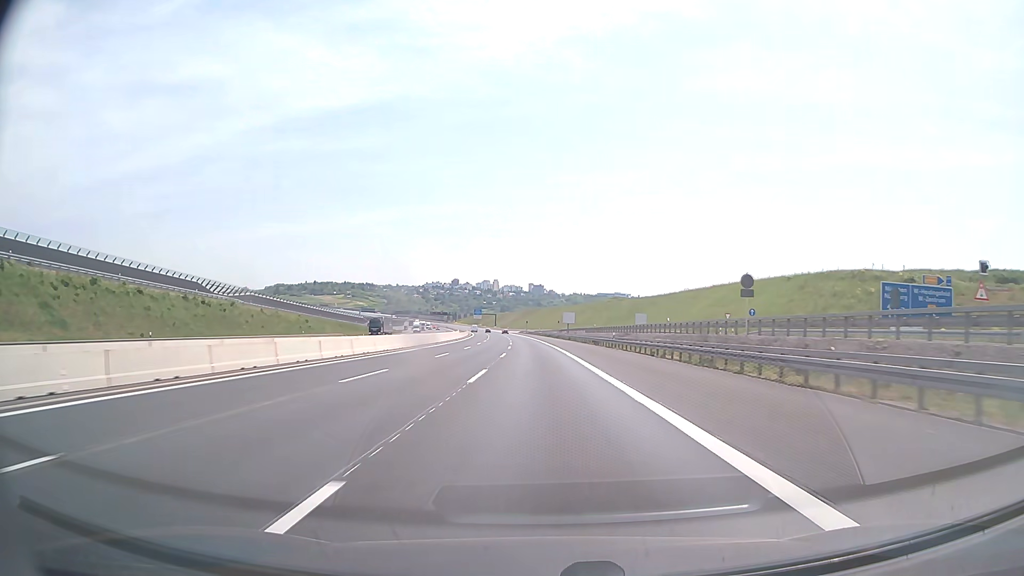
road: motorway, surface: asphalt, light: Day
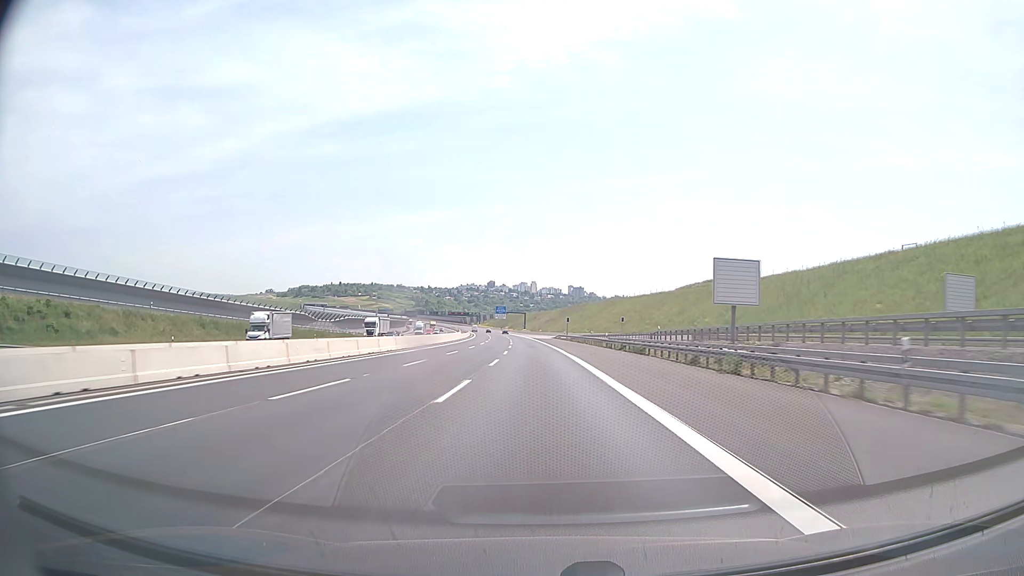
(-2.6, +95.2) m; -3°
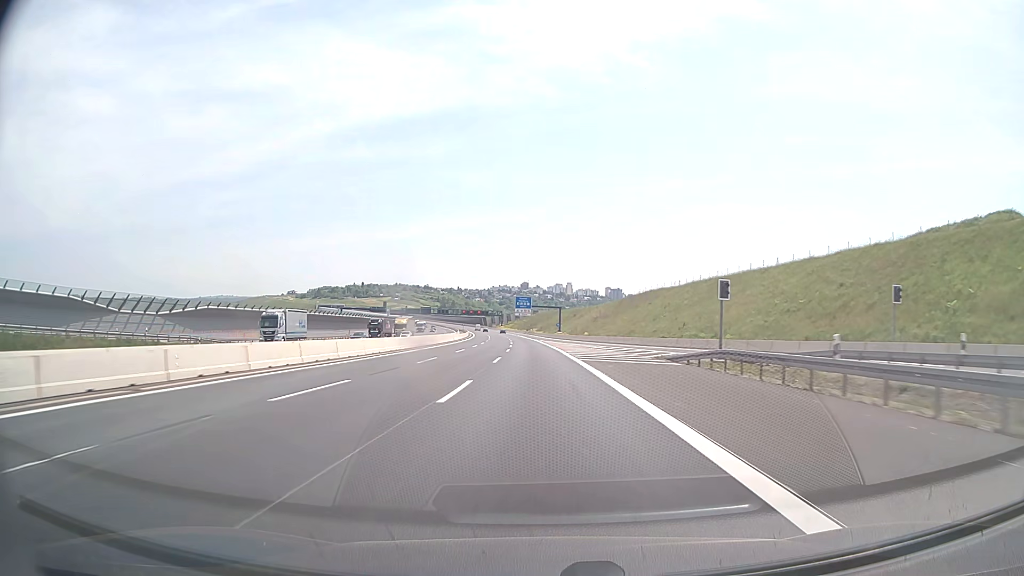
(-2.6, +95.0) m; -3°
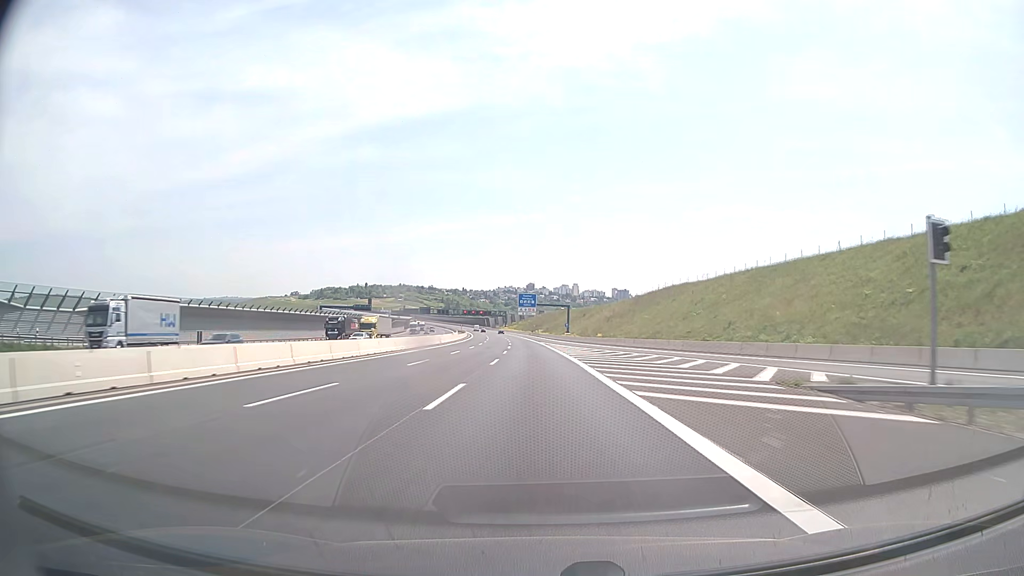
(-0.1, +19.0) m; -1°
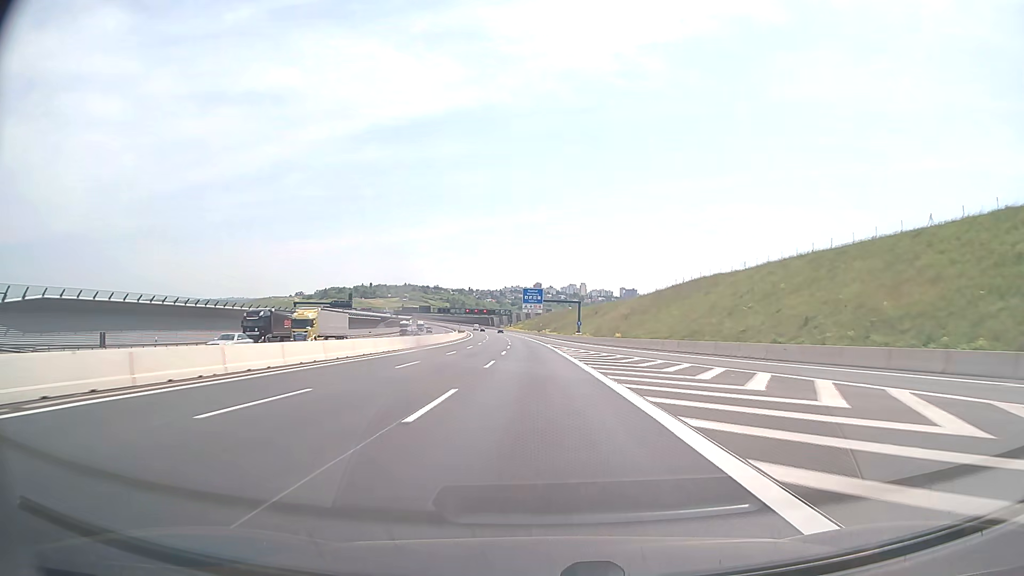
(-0.1, +19.0) m; 0°
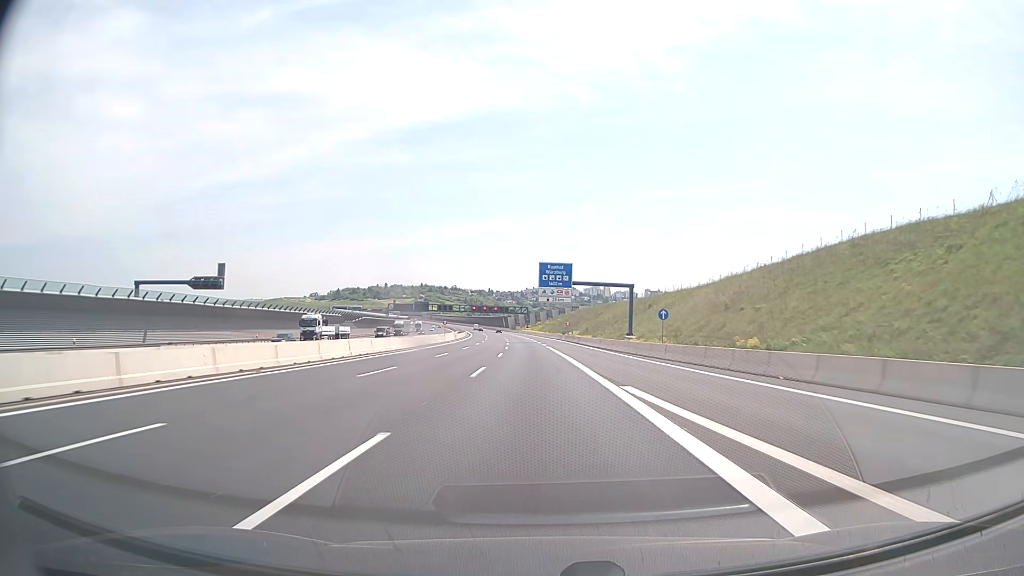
(-1.0, +57.0) m; -2°
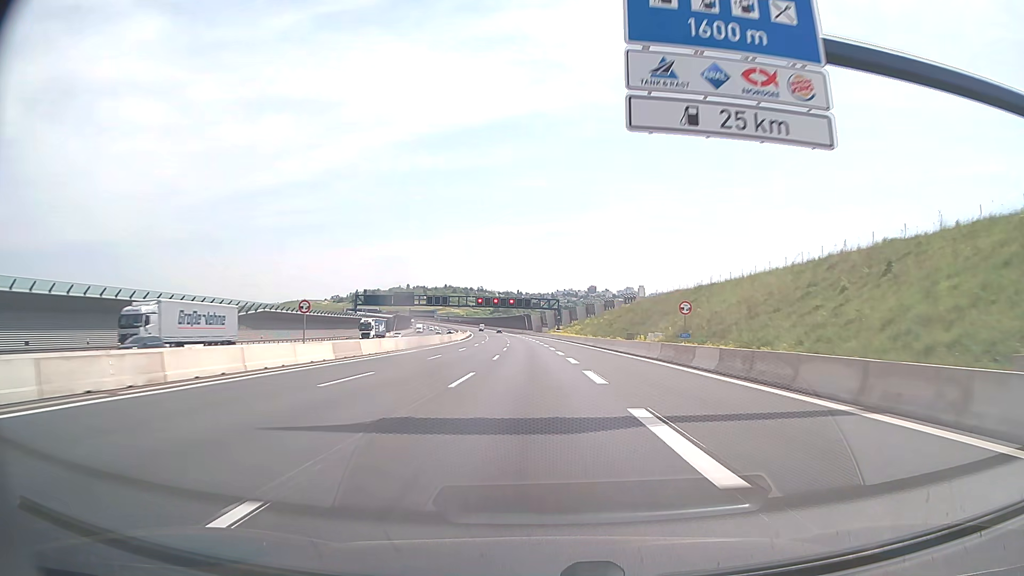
(-1.7, +75.9) m; -3°
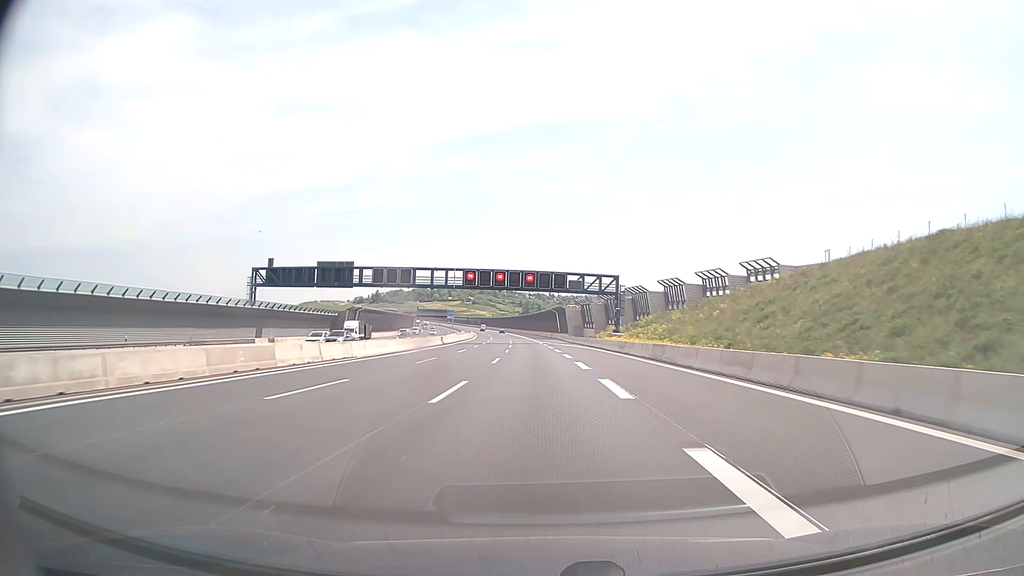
(-1.8, +76.0) m; -3°
(0, +10) (0, +20) (0, +30) (-1, +40) (-1, +50) (-1, +60) (-1, +70) (-2, +80) (-2, +90) (-3, +100) m
